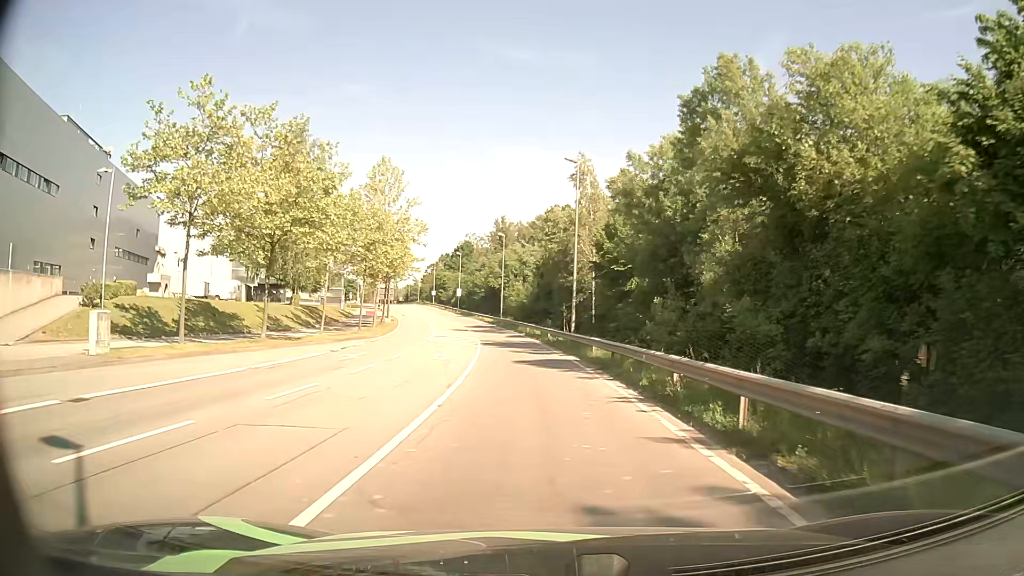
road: secondary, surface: asphalt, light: Day
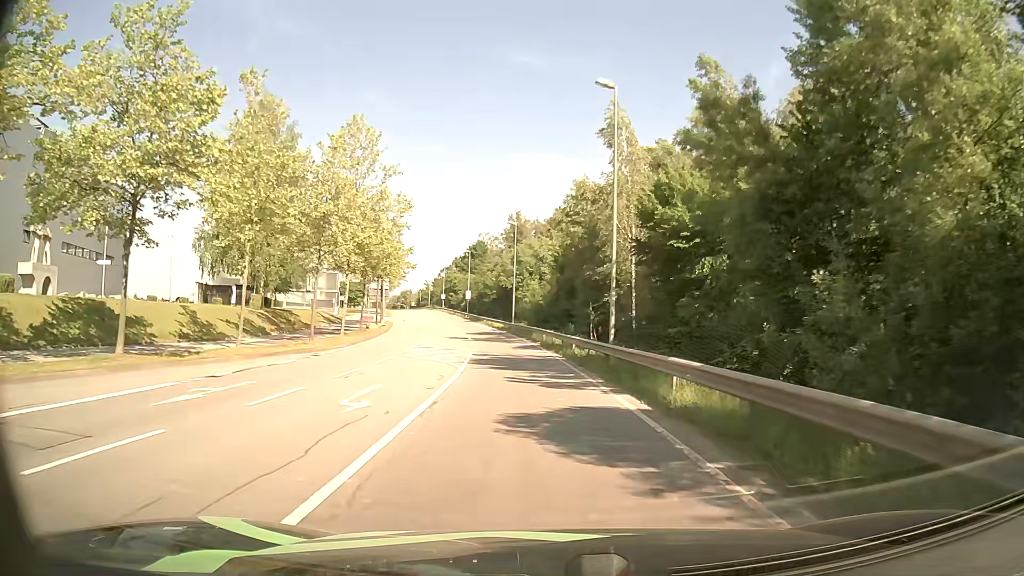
(-0.1, +12.9) m; -1°
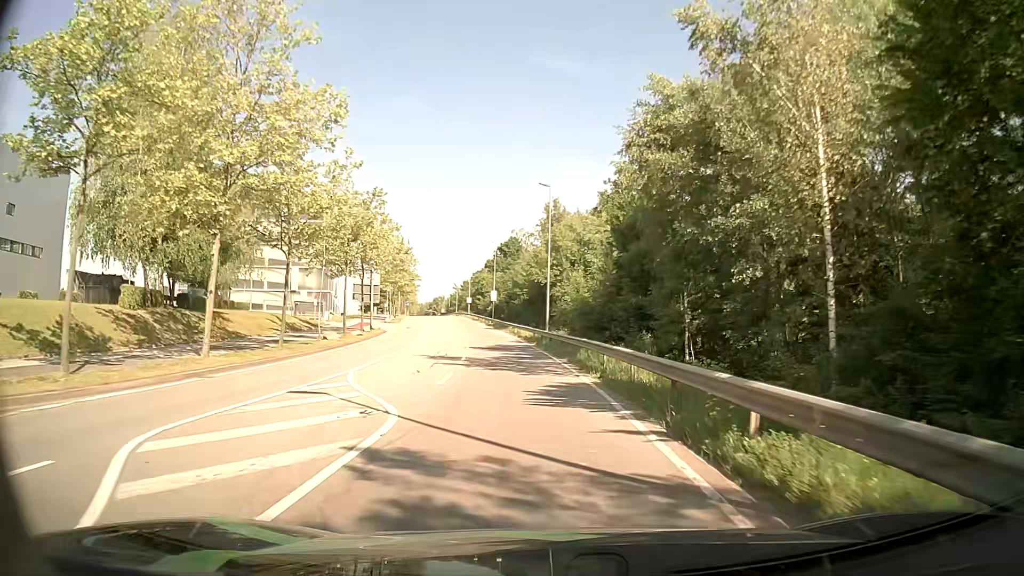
(-0.6, +20.9) m; -3°
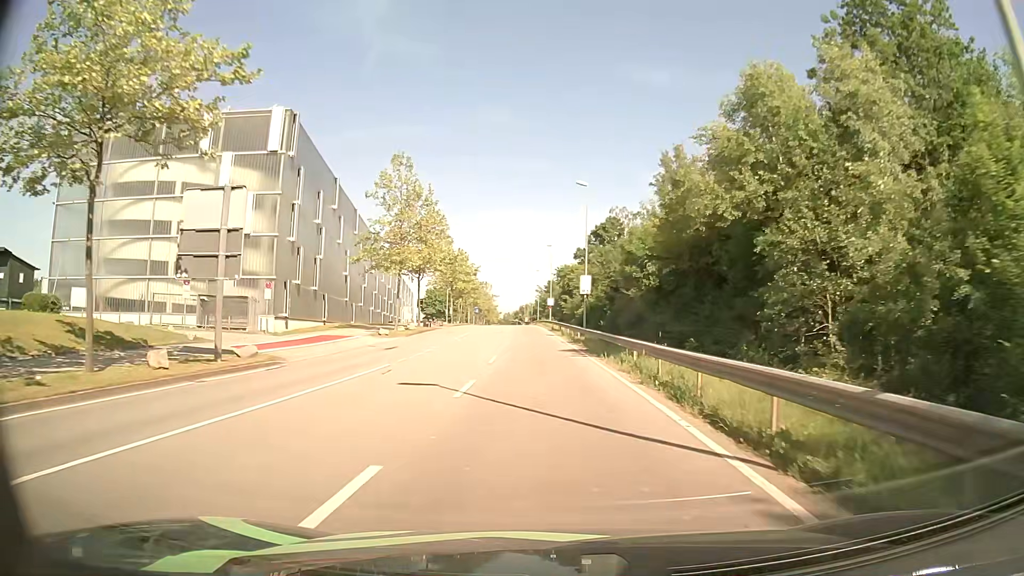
(-3.2, +39.3) m; -8°
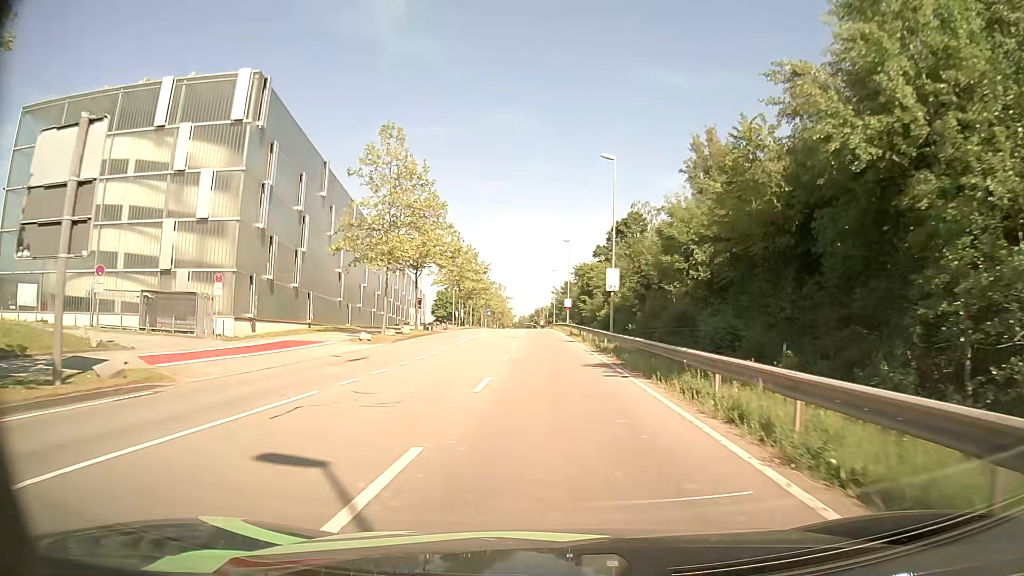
(-0.2, +8.1) m; -2°
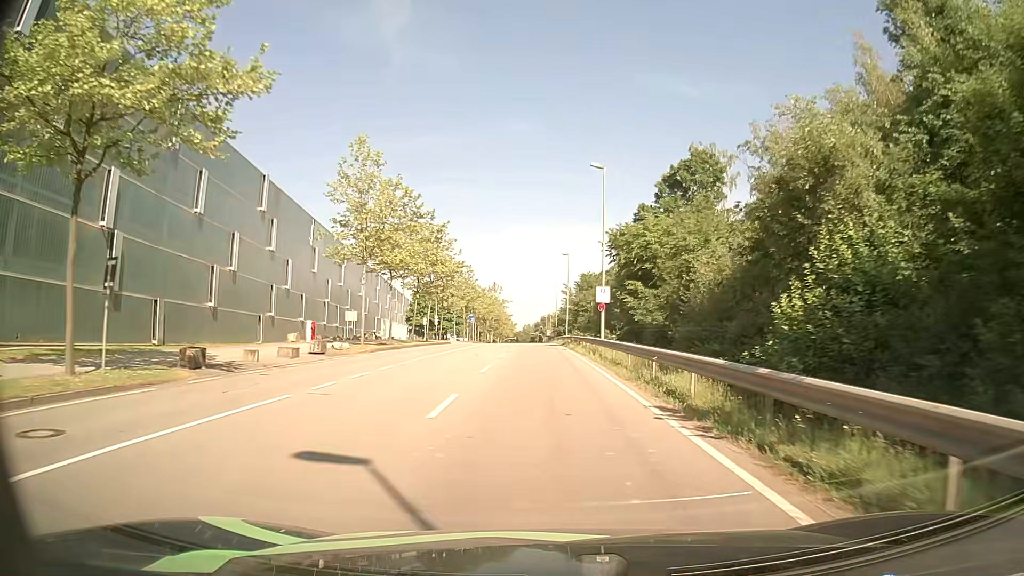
(-0.6, +39.7) m; -1°
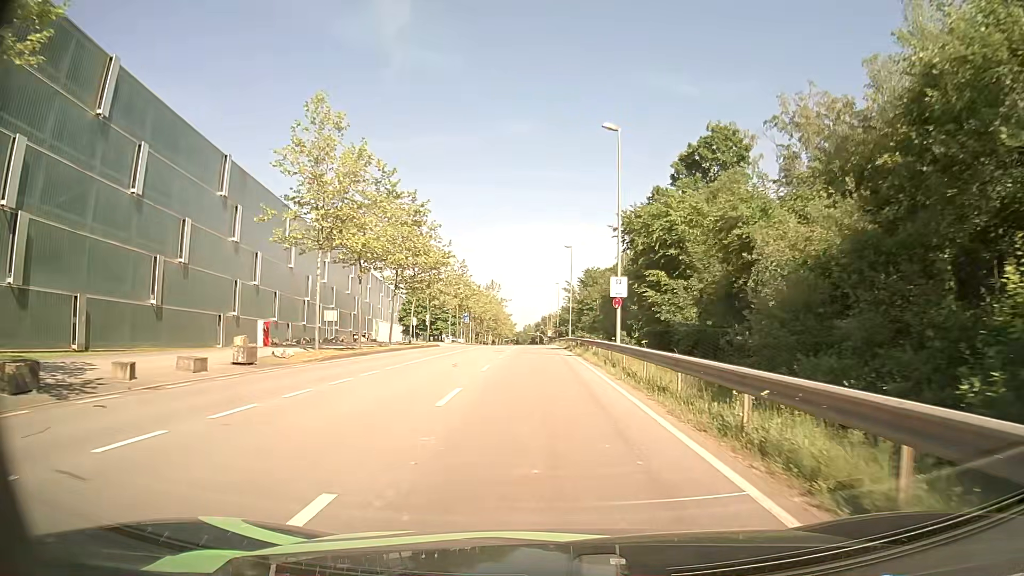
(0.0, +7.4) m; 0°
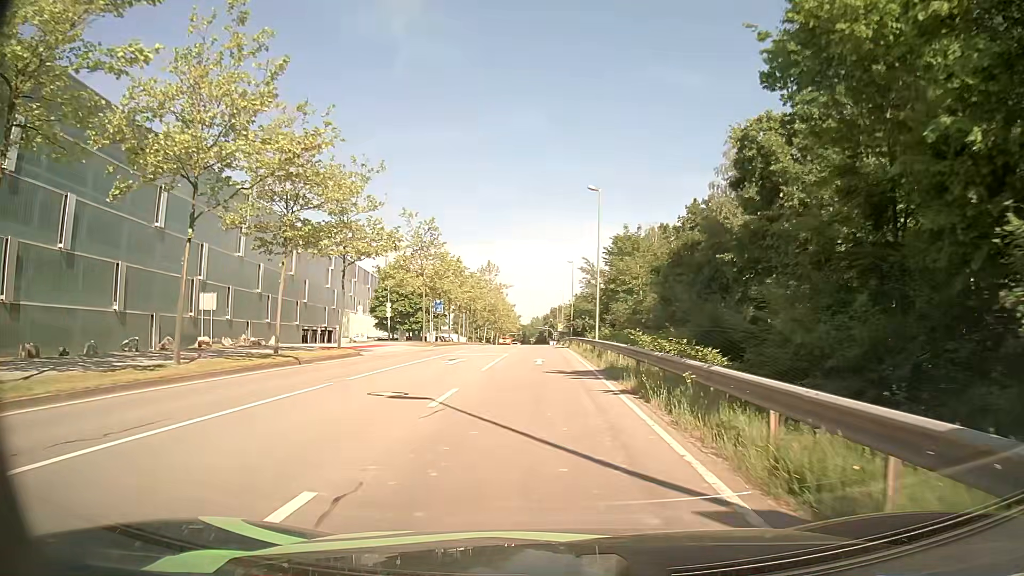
(-0.3, +26.8) m; -1°
(0, +10) (0, +20) (0, +30) (0, +40) (0, +50) (0, +60) (0, +70) (0, +80) (0, +90) (+1, +100) m
